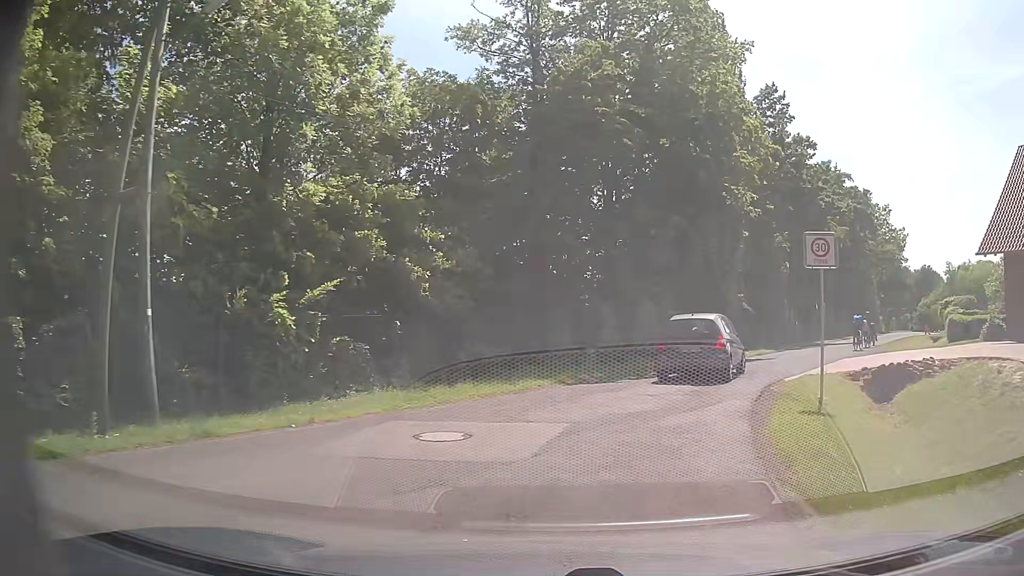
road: unclassified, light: Day
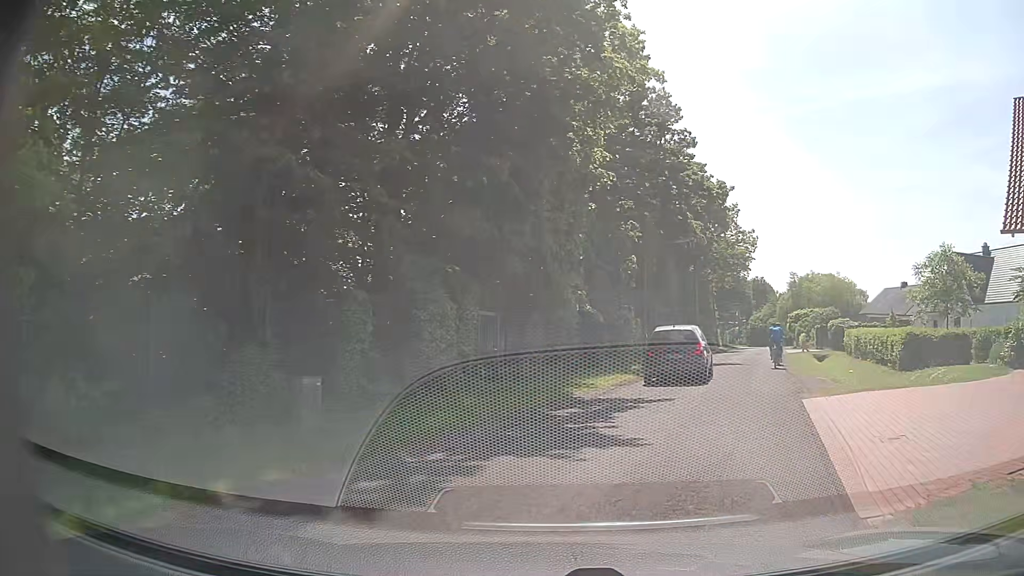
(+1.5, +11.8) m; +16°
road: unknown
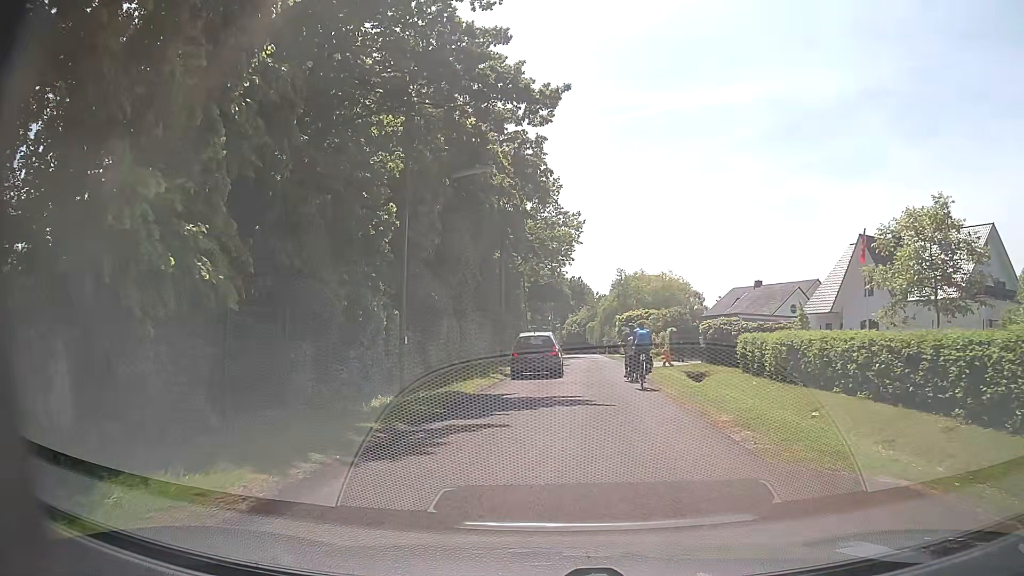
(+3.4, +15.6) m; +17°
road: residential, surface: asphalt
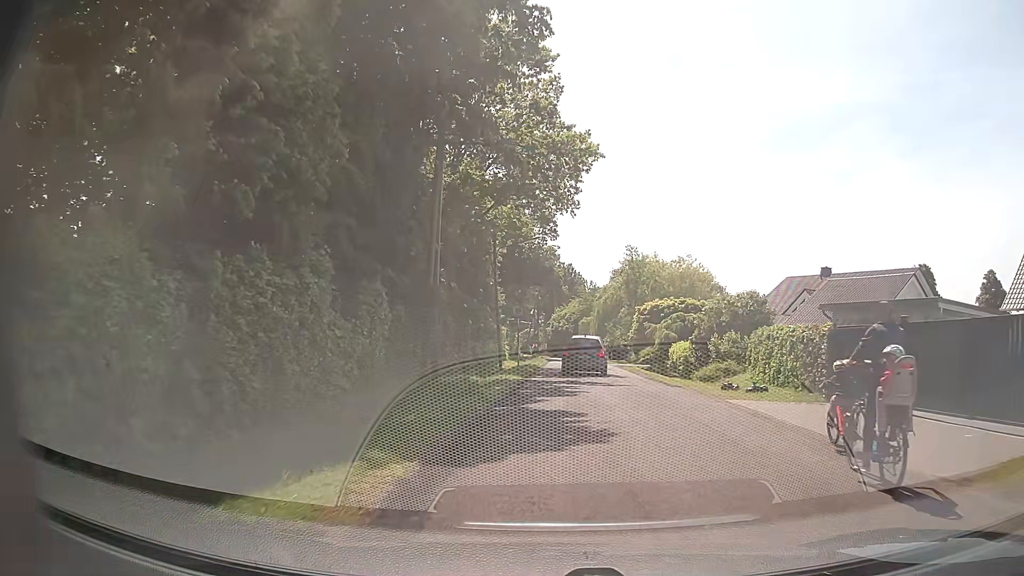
(-0.1, +25.5) m; +2°
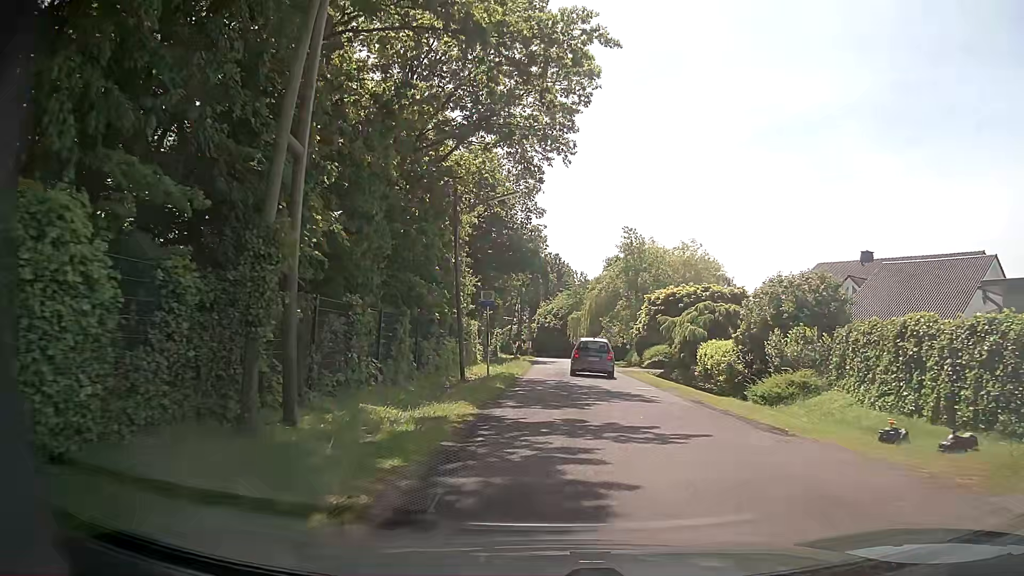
(0.0, +11.1) m; 0°
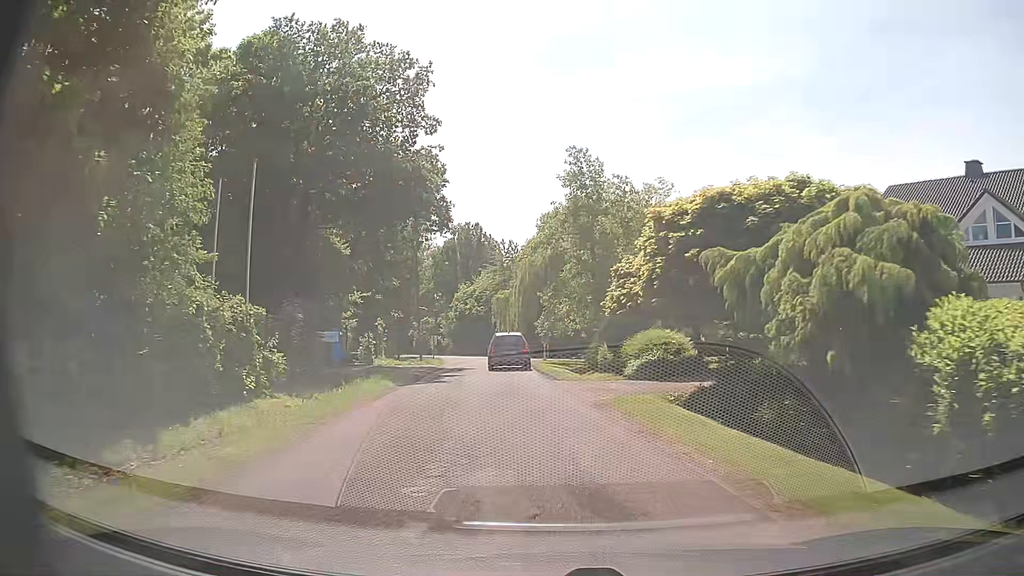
(+1.8, +22.6) m; +7°
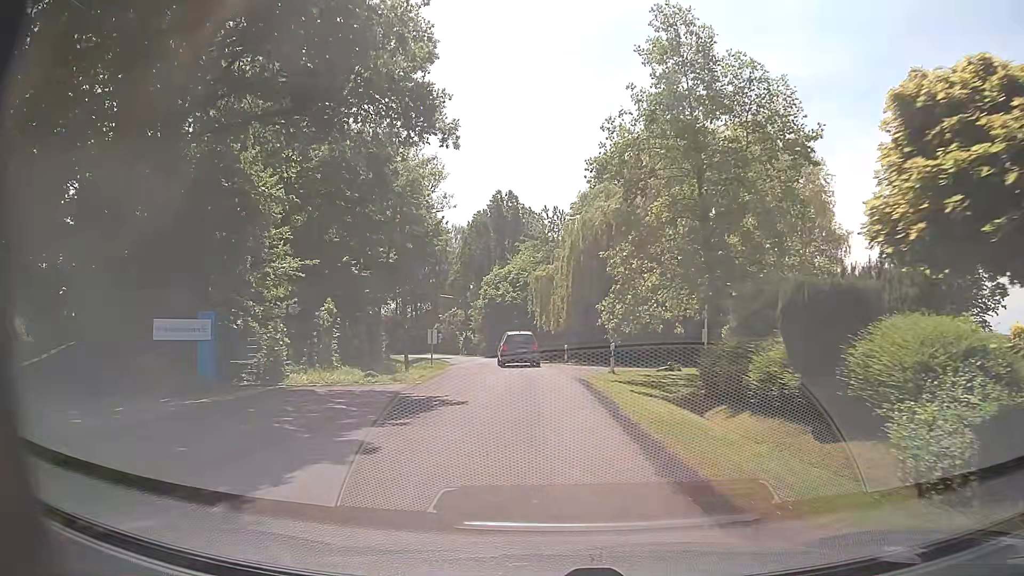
(-0.8, +17.3) m; -5°
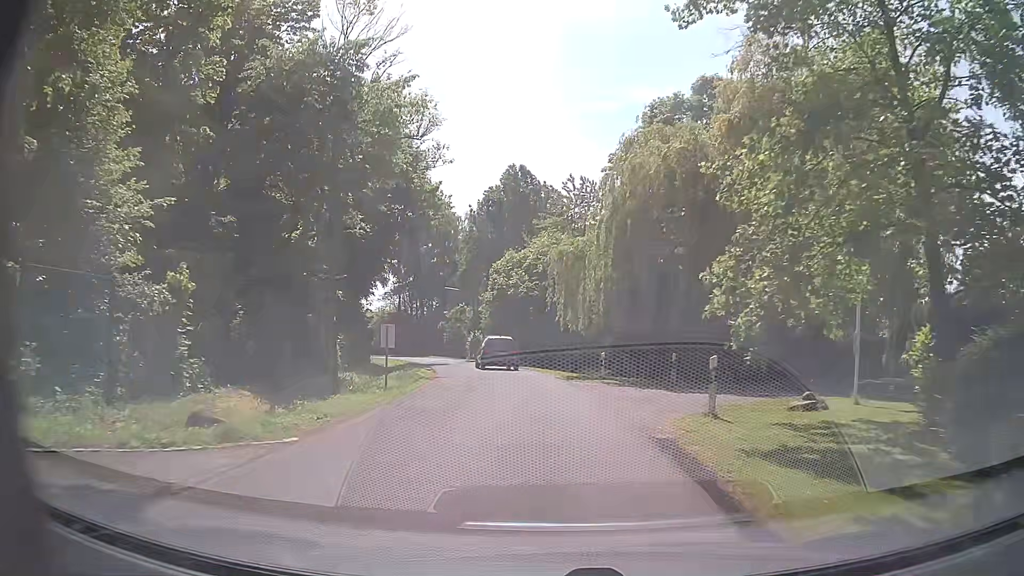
(-0.1, +11.7) m; -1°
(0, +10) (-1, +20) (-2, +30) (-4, +40) (-6, +49) (-9, +59) (-13, +68) (-18, +77) (-22, +86) (-27, +95) m
